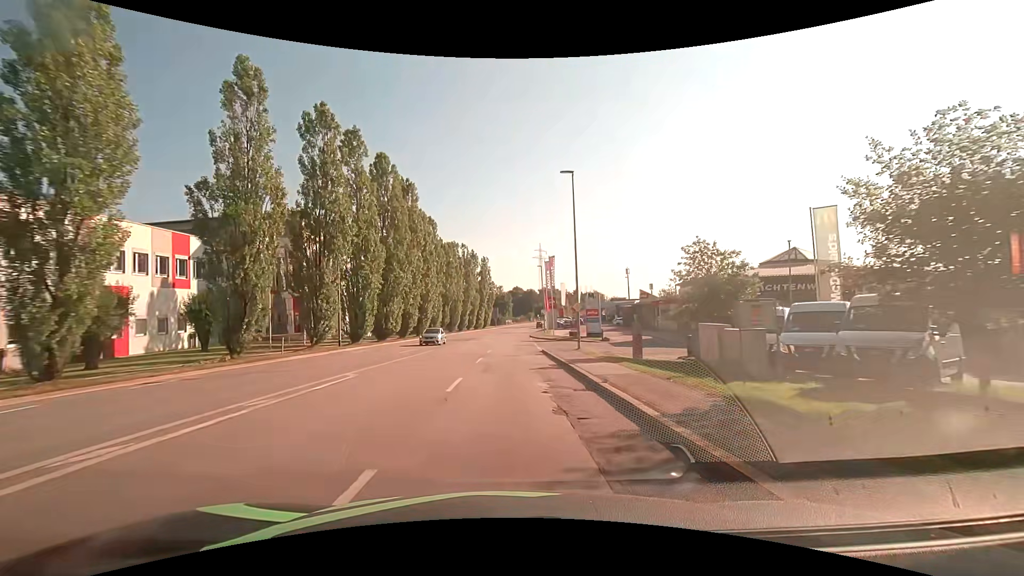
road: tertiary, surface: asphalt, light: Day
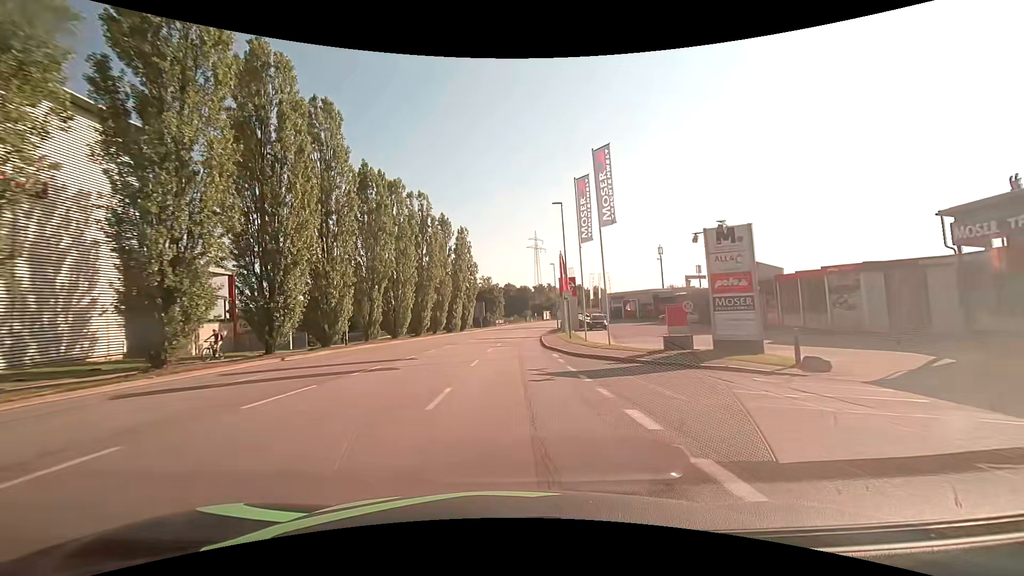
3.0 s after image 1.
(+0.4, +38.5) m; +1°
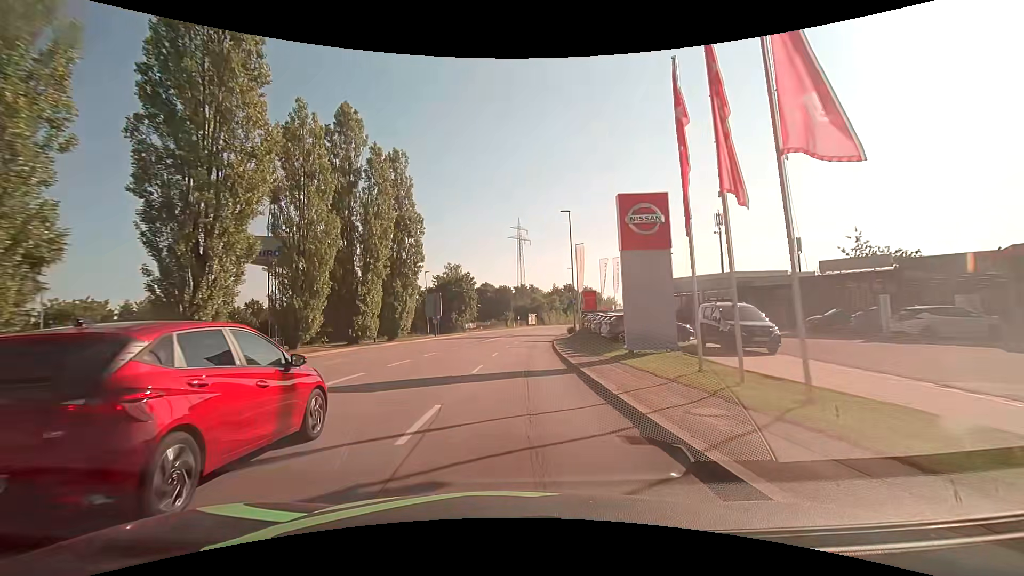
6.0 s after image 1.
(+0.7, +38.6) m; +3°
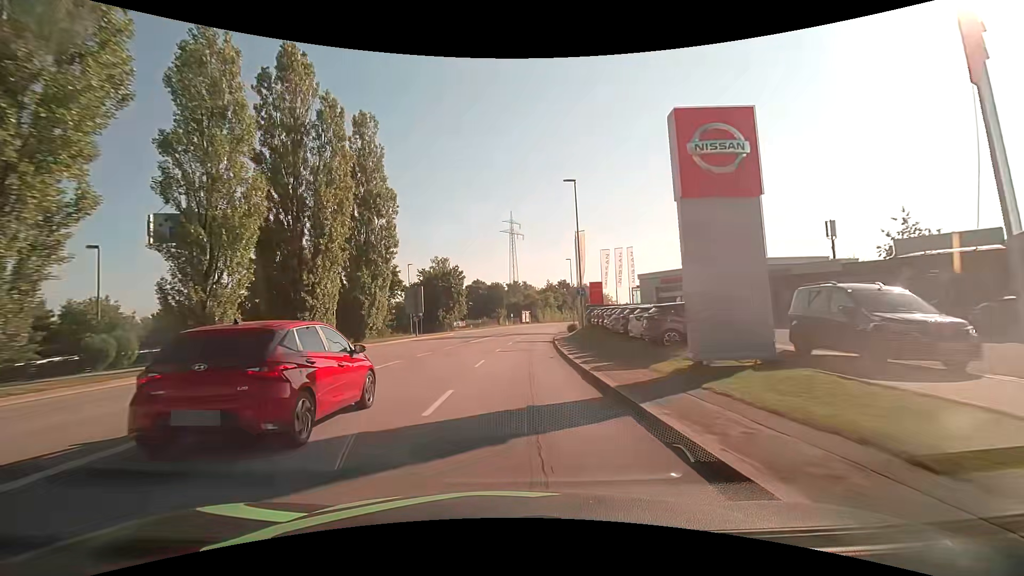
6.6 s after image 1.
(0.0, +7.7) m; +1°
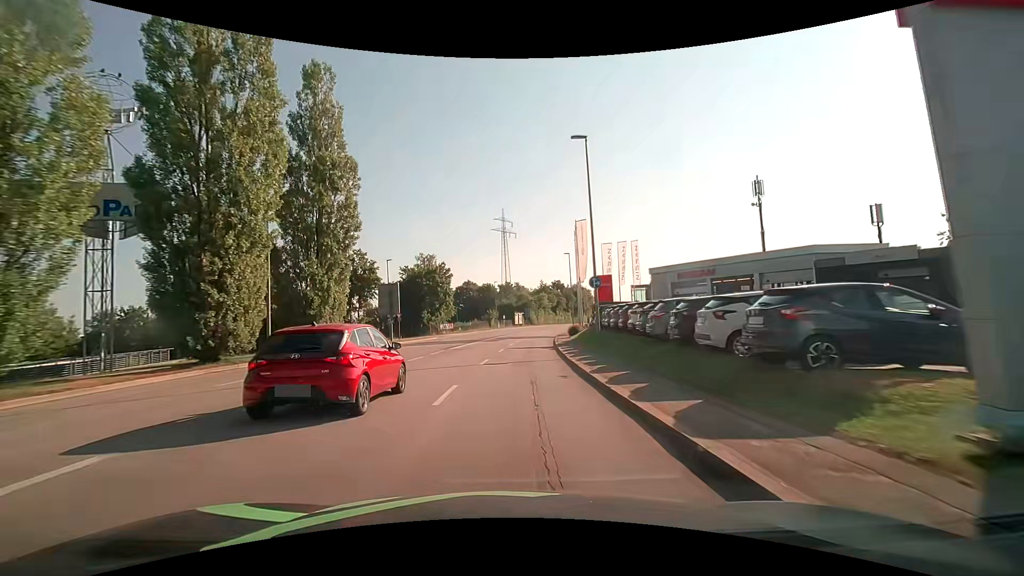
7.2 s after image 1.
(0.0, +7.7) m; 0°
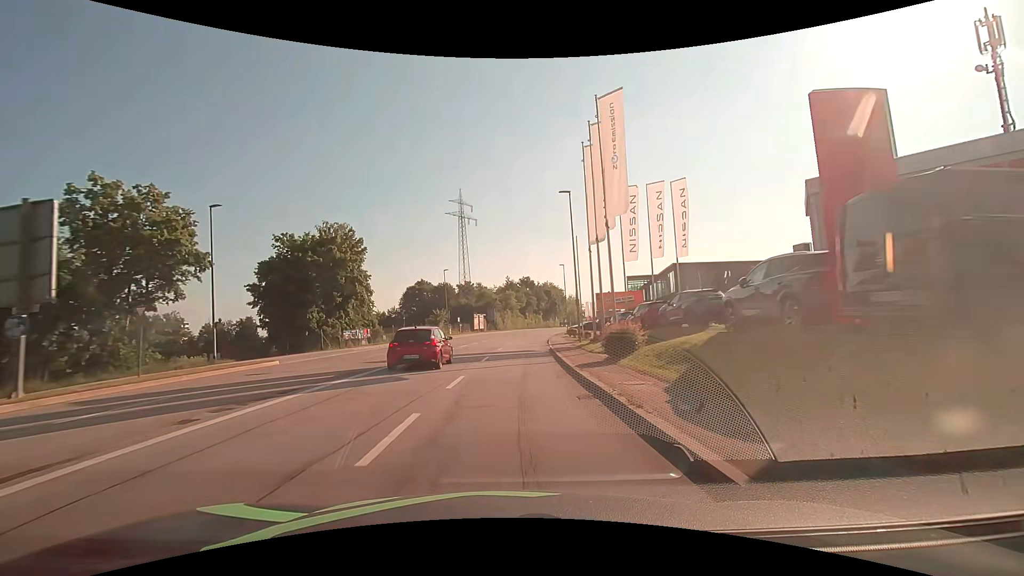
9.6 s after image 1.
(+1.4, +30.9) m; +4°
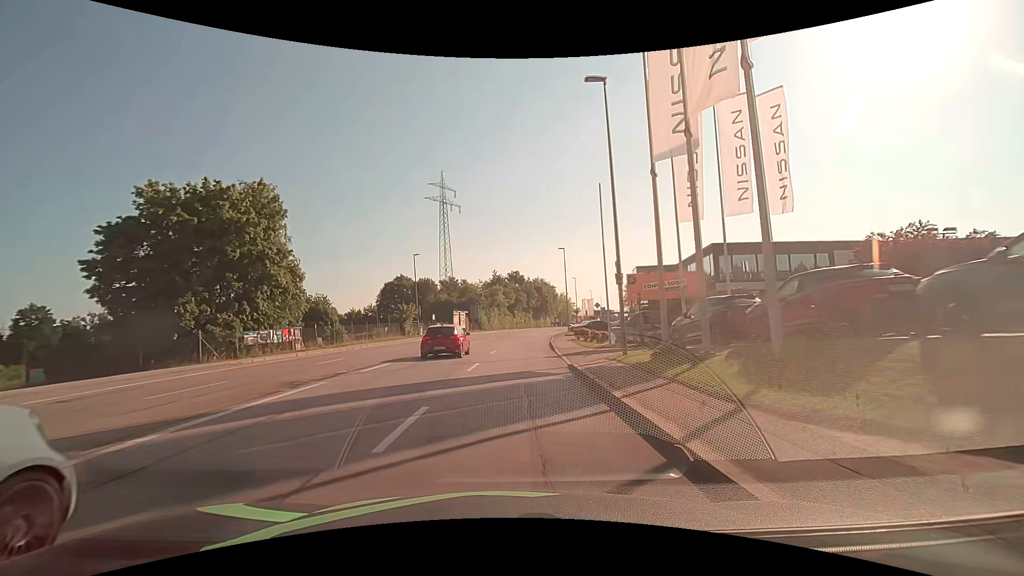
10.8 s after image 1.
(+0.2, +15.5) m; +2°
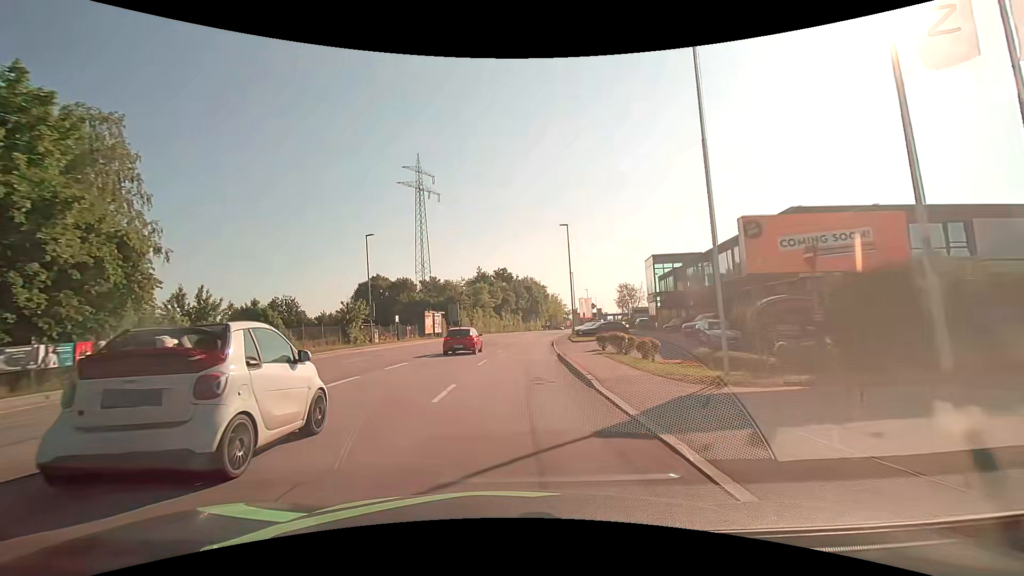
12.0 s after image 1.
(+0.3, +15.5) m; +2°
(0, +10) (0, +20) (+1, +30) (+2, +40) (+3, +50) (+4, +60) (+5, +70) (+6, +80) (+8, +90) (+10, +99) m
